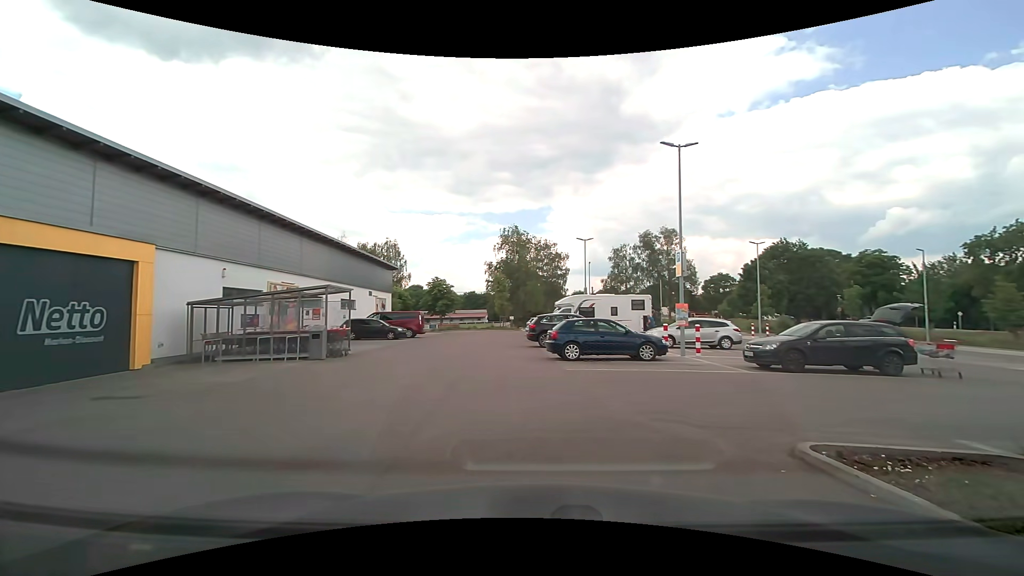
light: Day
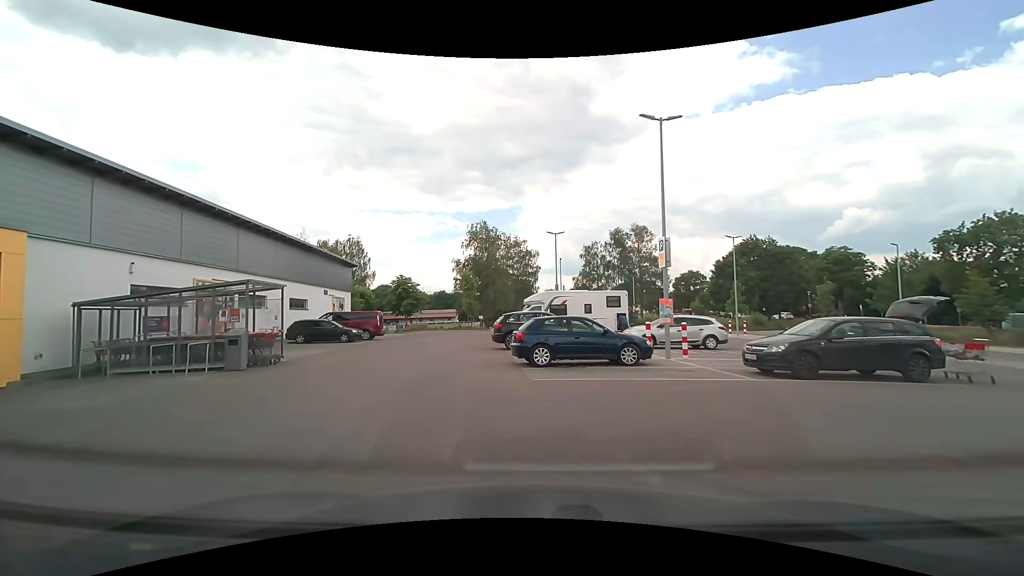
(+0.2, +2.7) m; +4°
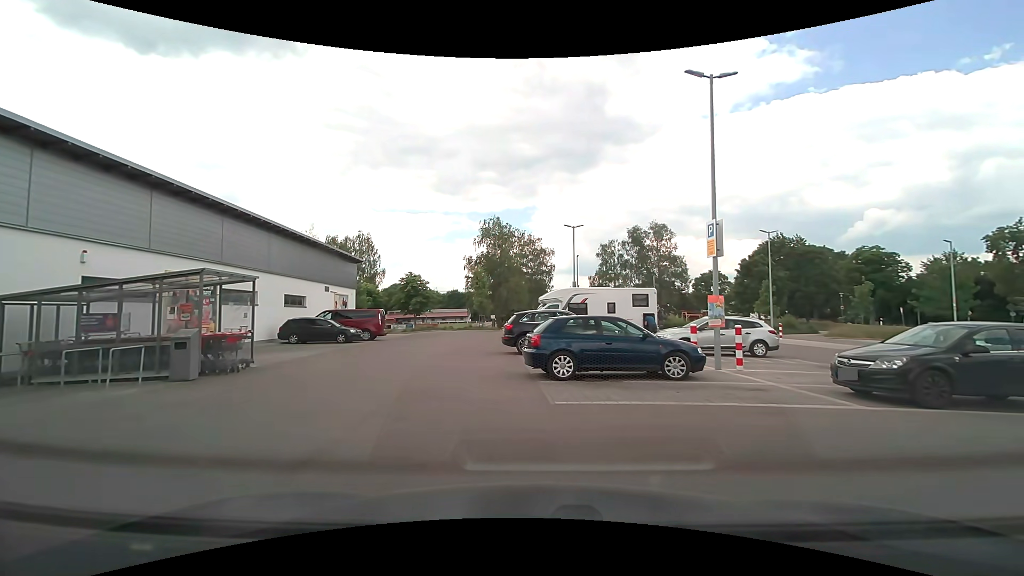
(-0.1, +3.0) m; -1°
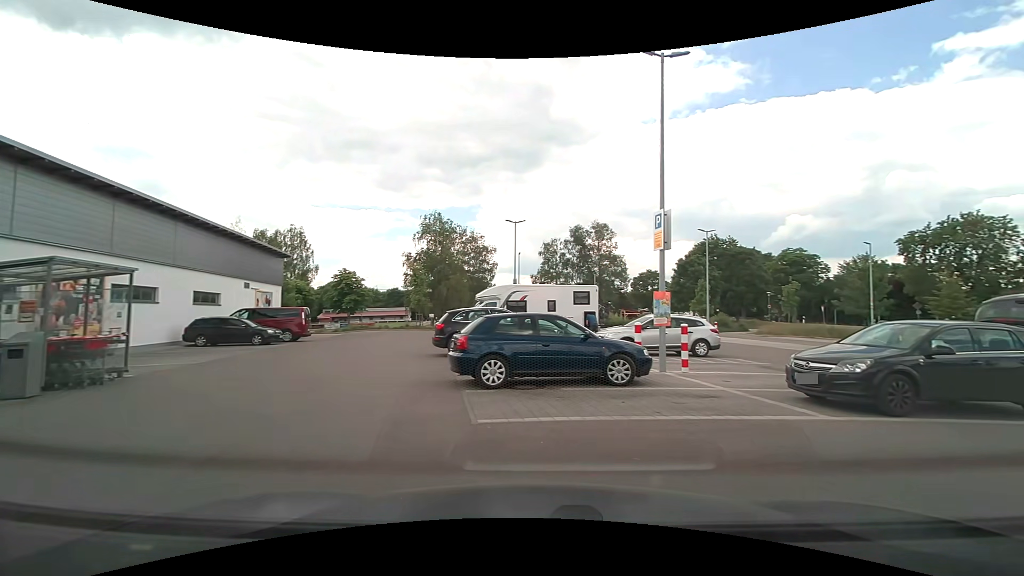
(+0.1, +1.6) m; +6°
